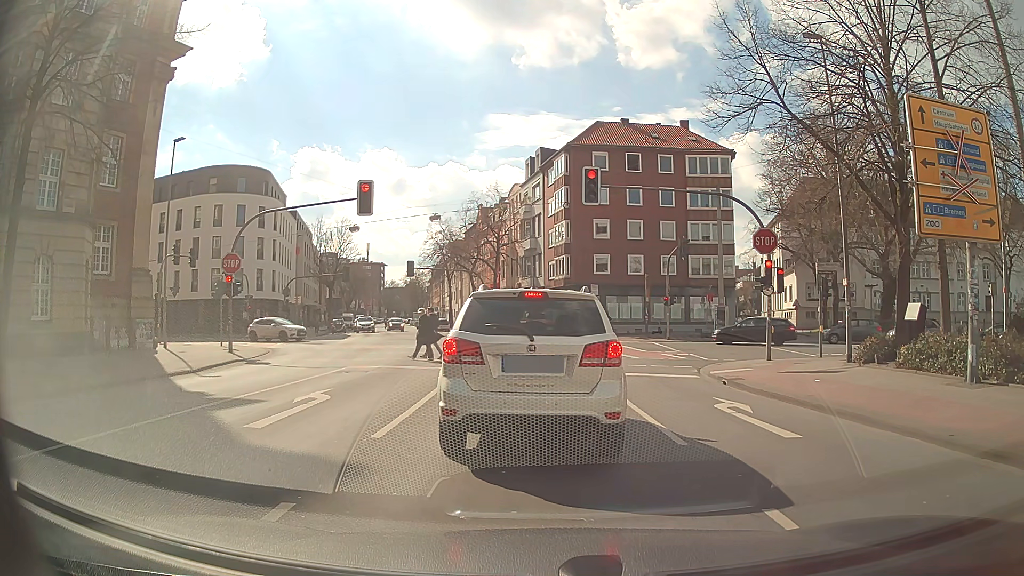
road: secondary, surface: asphalt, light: Day
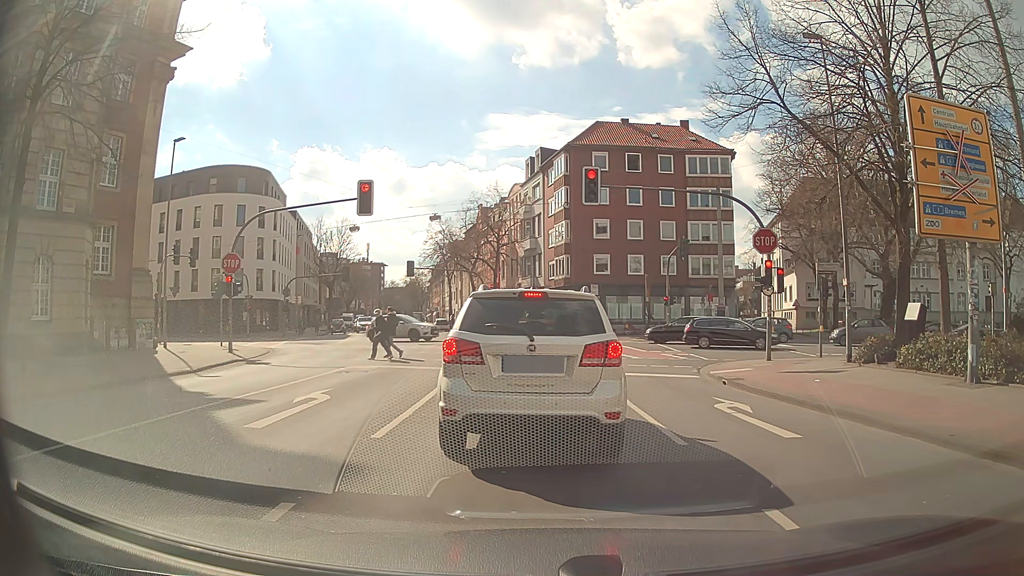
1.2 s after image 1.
(0.0, 0.0) m; 0°
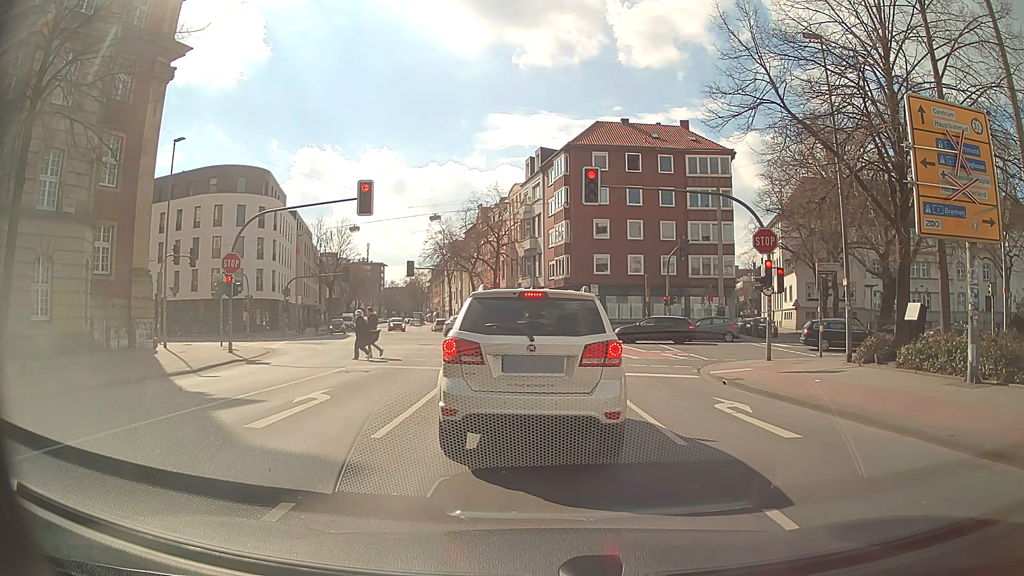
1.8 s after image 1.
(0.0, 0.0) m; 0°
